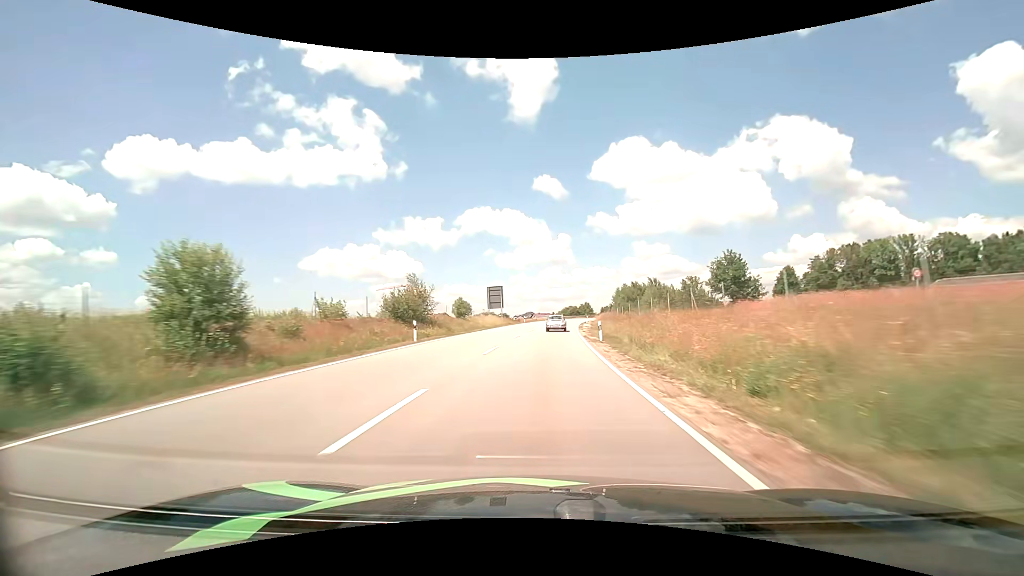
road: primary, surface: asphalt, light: Day
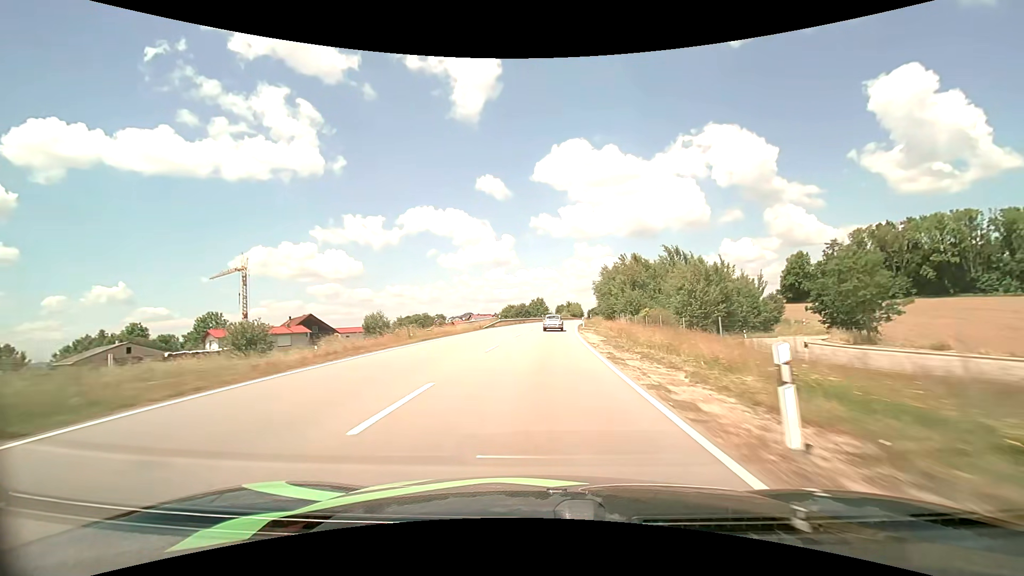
(+3.9, +70.9) m; +6°
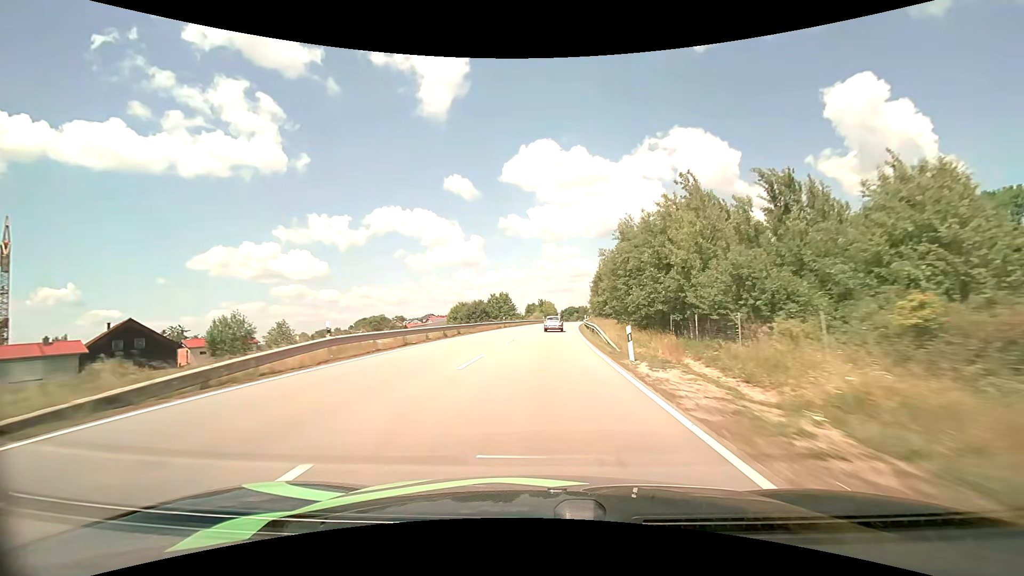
(+1.3, +41.2) m; +3°
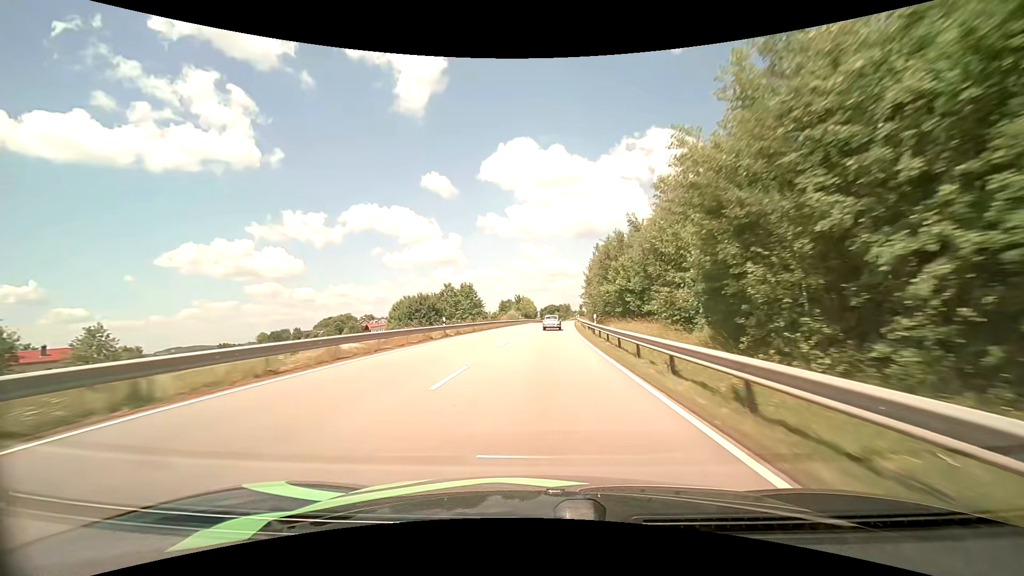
(+0.6, +27.4) m; +2°
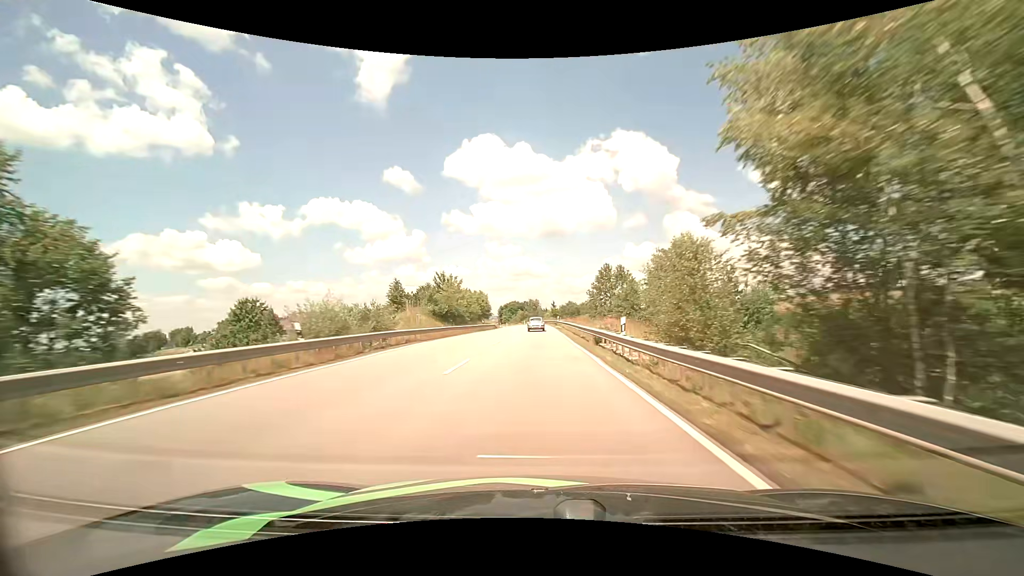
(+3.1, +69.2) m; +4°
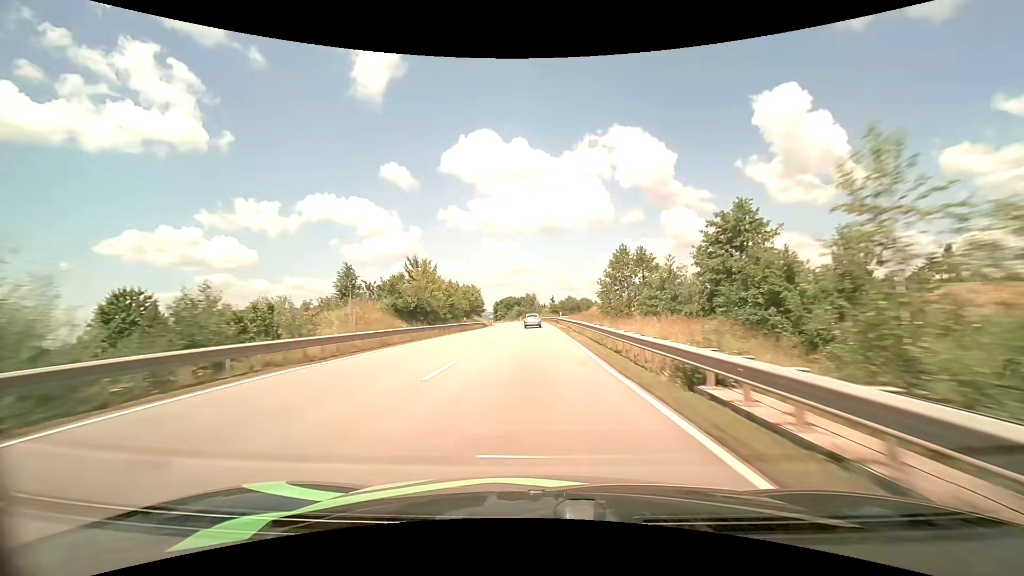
(+0.1, +13.9) m; 0°
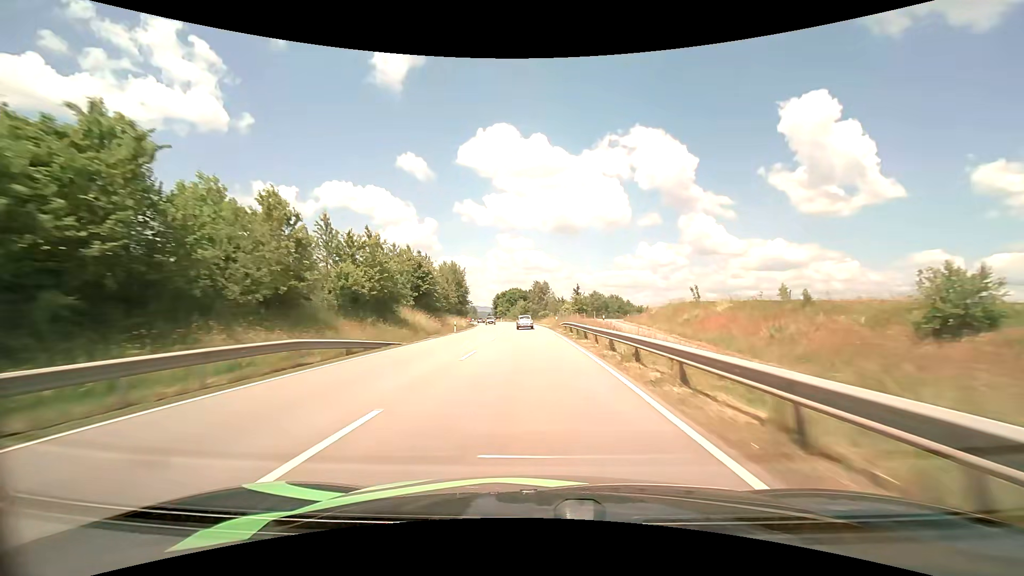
(-0.5, +55.0) m; -2°
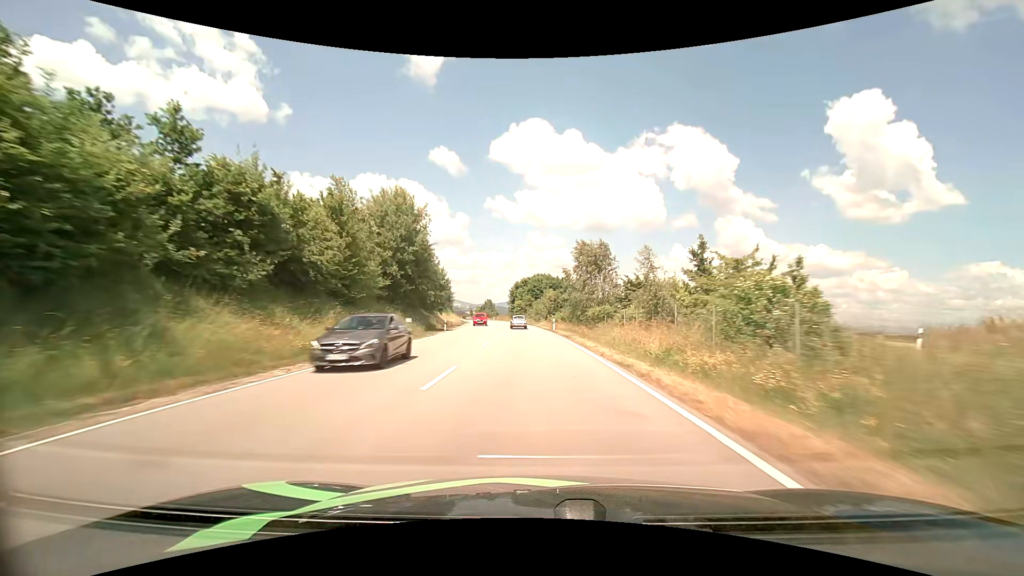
(-1.4, +54.4) m; -3°
(0, +10) (0, +20) (-1, +30) (-1, +40) (-2, +50) (-3, +60) (-4, +70) (-5, +80) (-6, +90) (-7, +100) m
